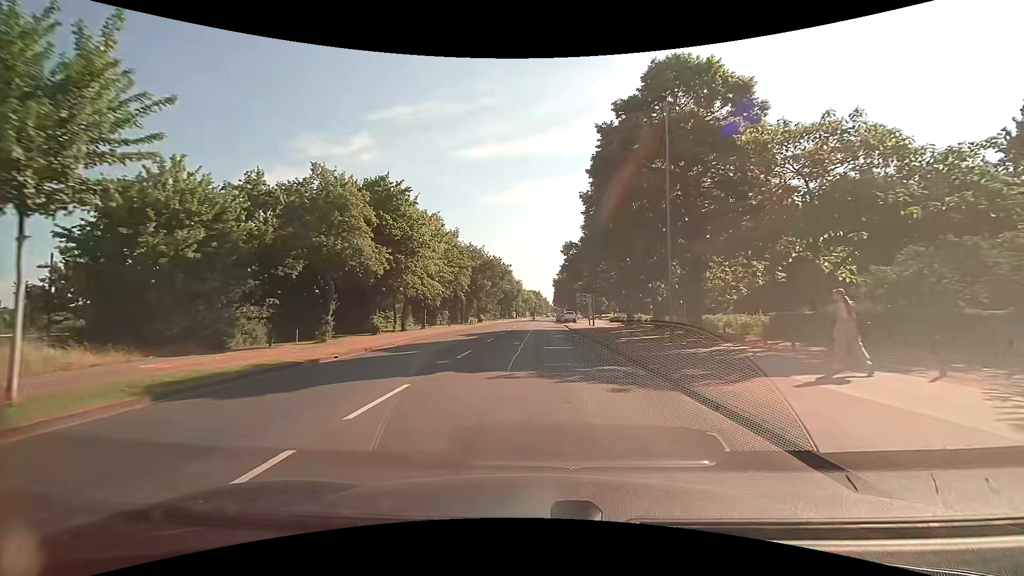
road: tertiary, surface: asphalt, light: Day
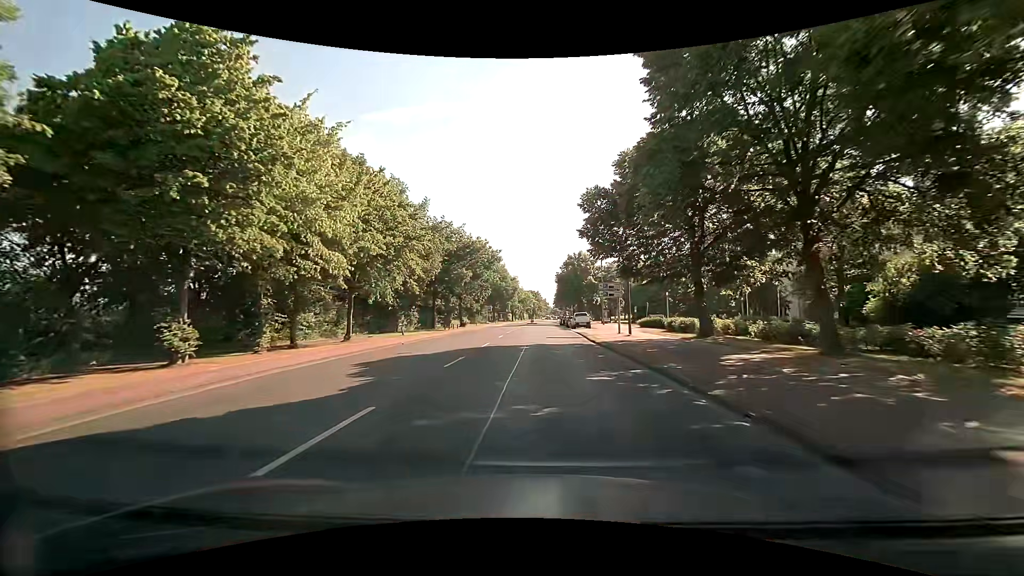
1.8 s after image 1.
(0.0, +20.5) m; 0°
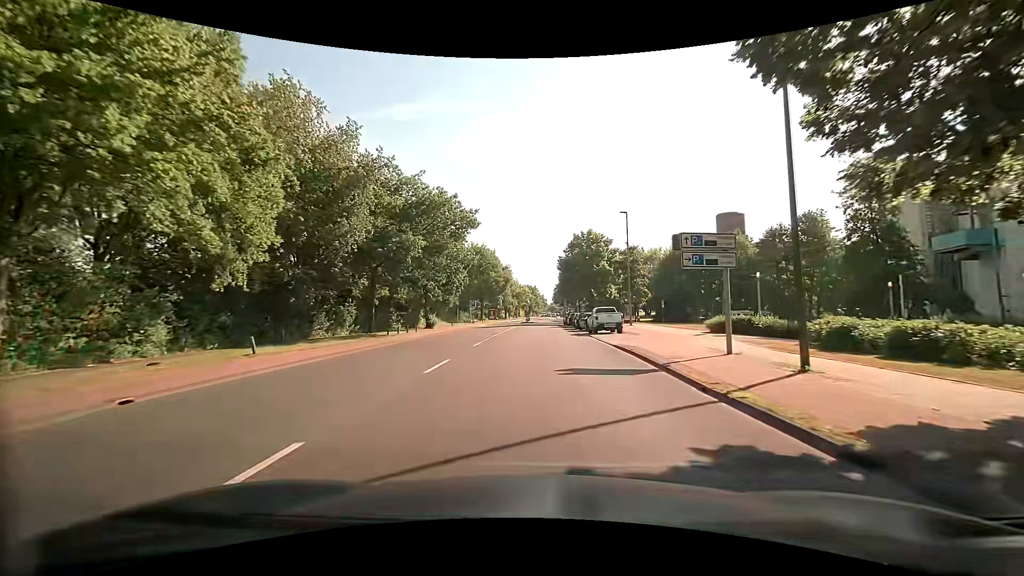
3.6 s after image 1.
(+0.1, +20.5) m; 0°
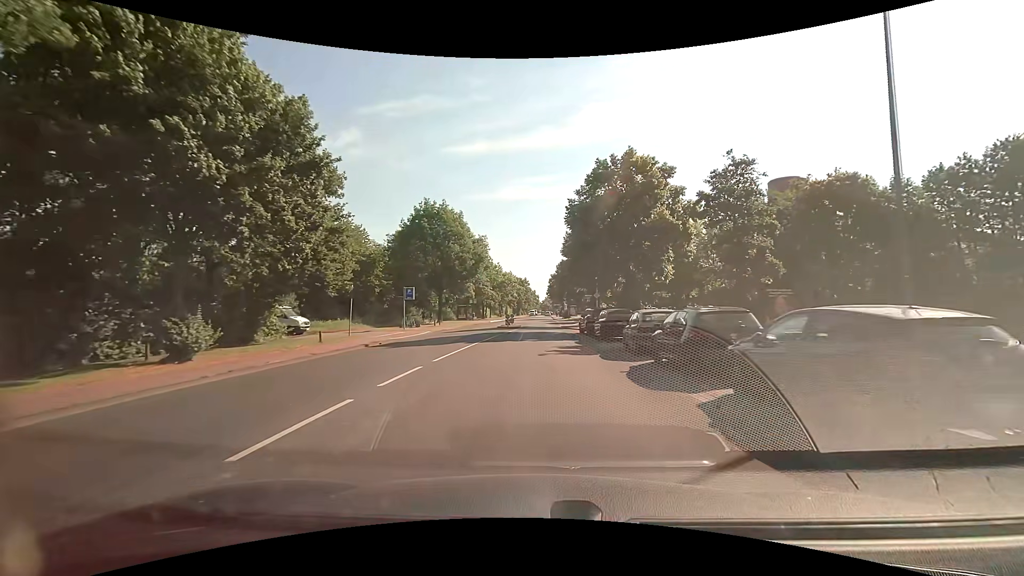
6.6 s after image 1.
(+0.4, +34.3) m; +1°
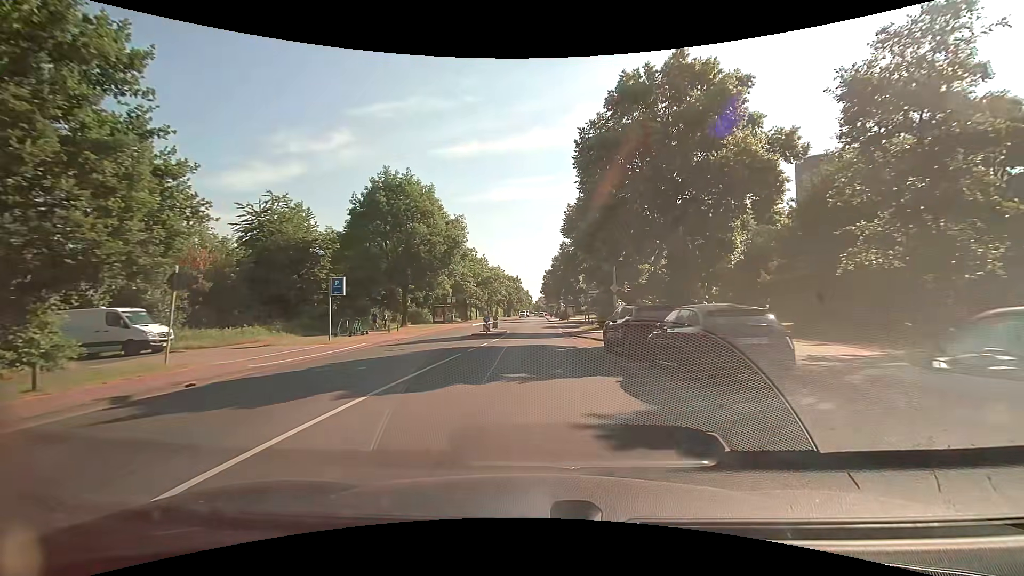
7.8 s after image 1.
(+0.1, +13.8) m; +1°
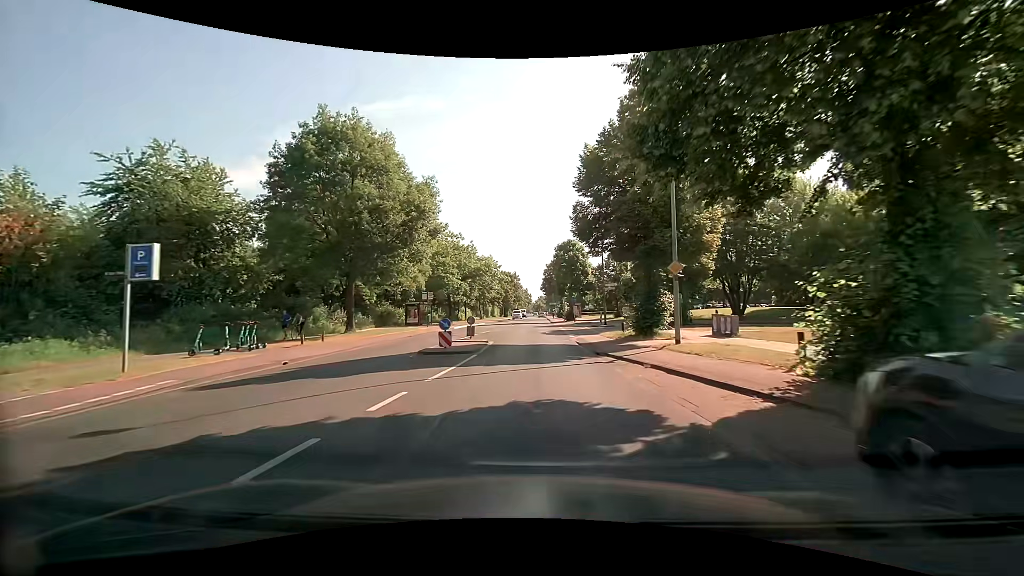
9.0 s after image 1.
(+0.1, +13.9) m; 0°
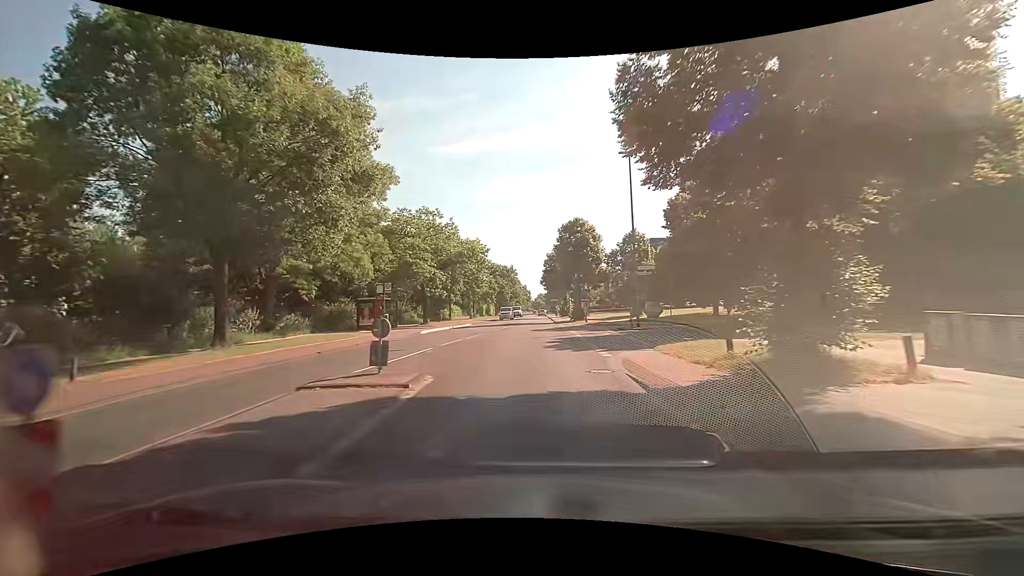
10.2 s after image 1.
(0.0, +14.0) m; +1°
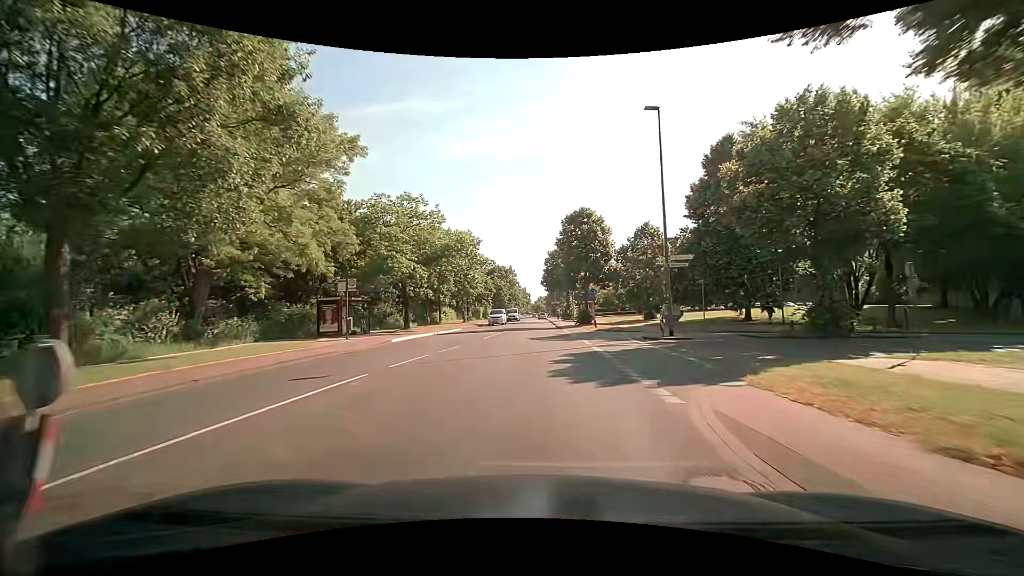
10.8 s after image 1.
(-0.1, +7.0) m; -1°
(0, +10) (0, +20) (0, +30) (0, +40) (0, +50) (0, +60) (0, +70) (0, +80) (0, +90) (-1, +100) m
